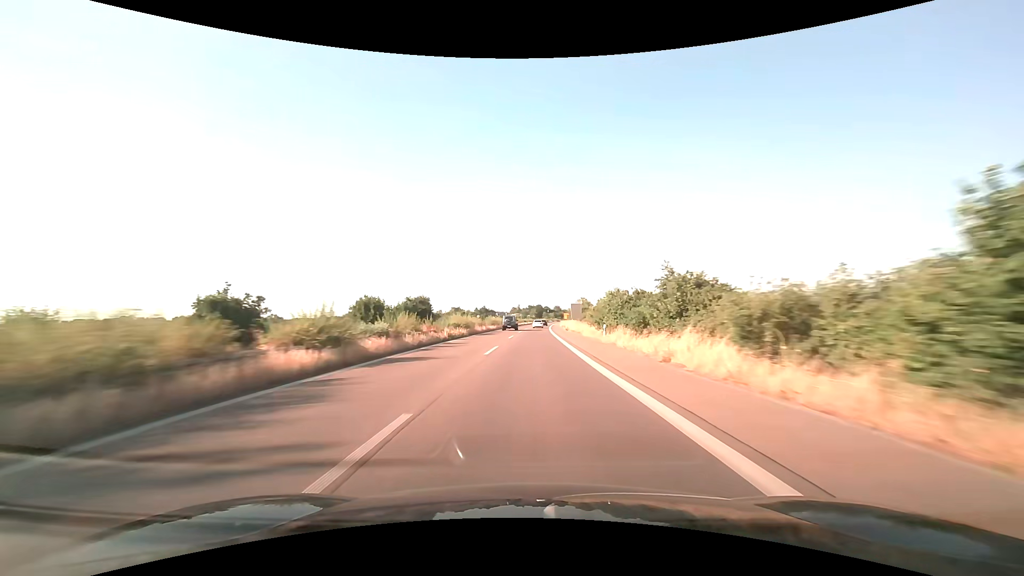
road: trunk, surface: asphalt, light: Day
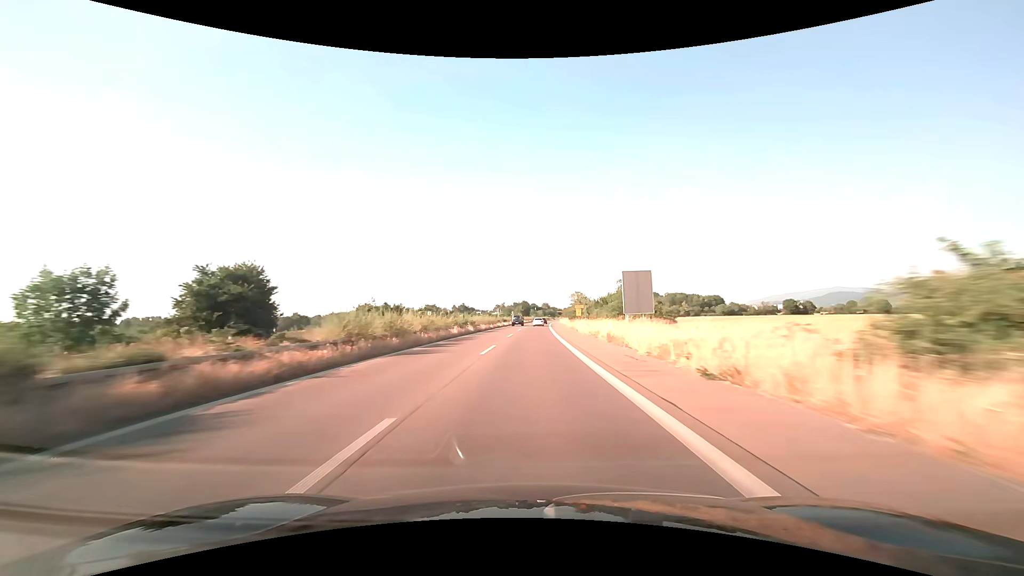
(+0.8, +54.5) m; +2°
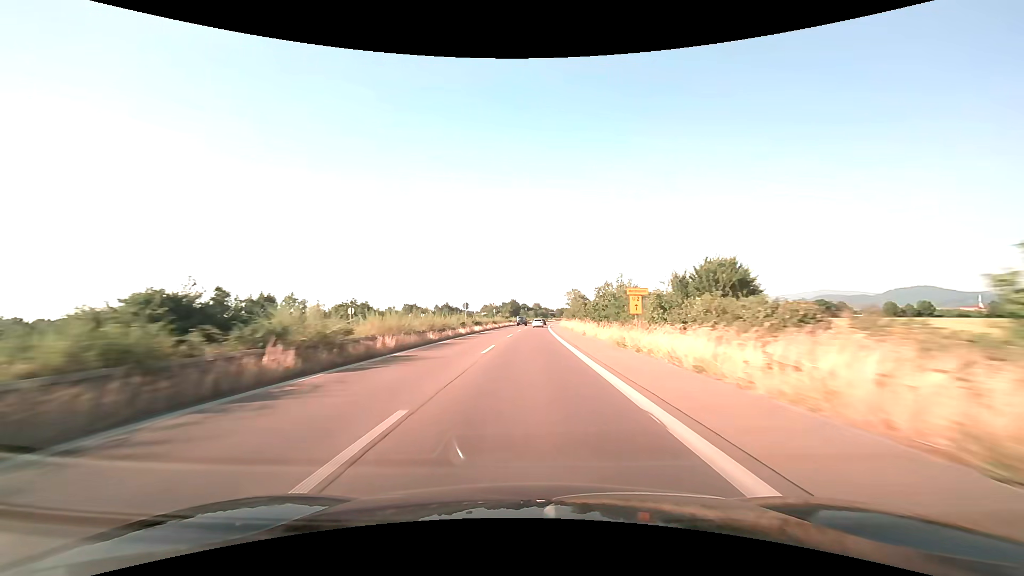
(+0.3, +35.5) m; +1°
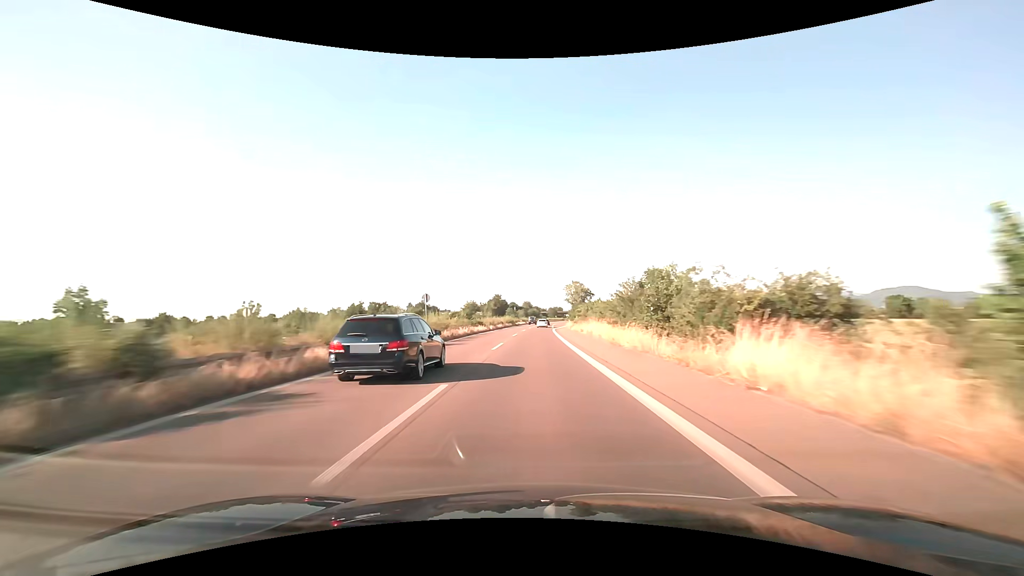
(+0.5, +51.4) m; +1°
(0, +10) (0, +20) (0, +30) (0, +40) (+1, +50) (+1, +60) (+2, +70) (+2, +80) (+2, +90) (+3, +100) m
